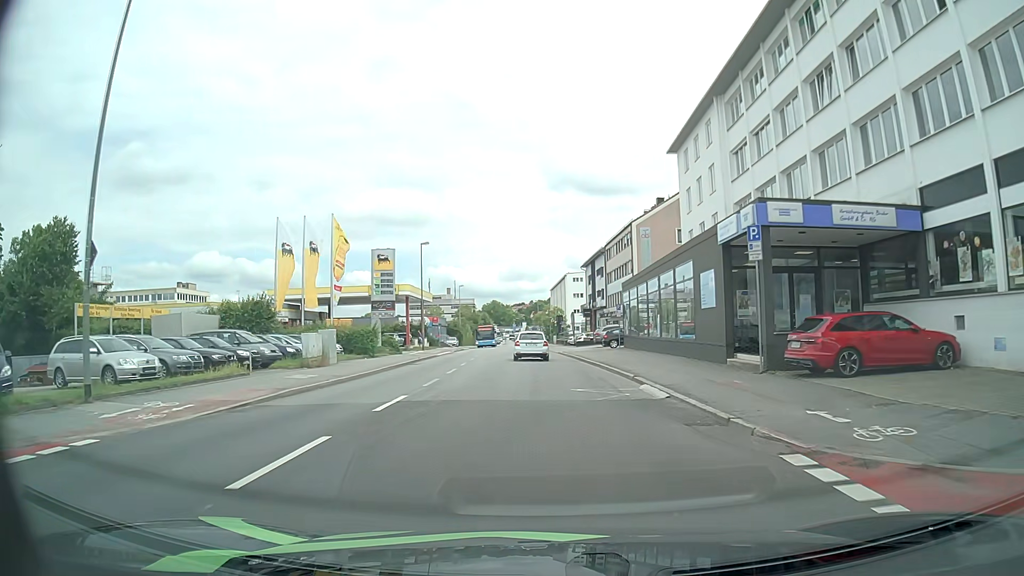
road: tertiary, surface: asphalt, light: Day
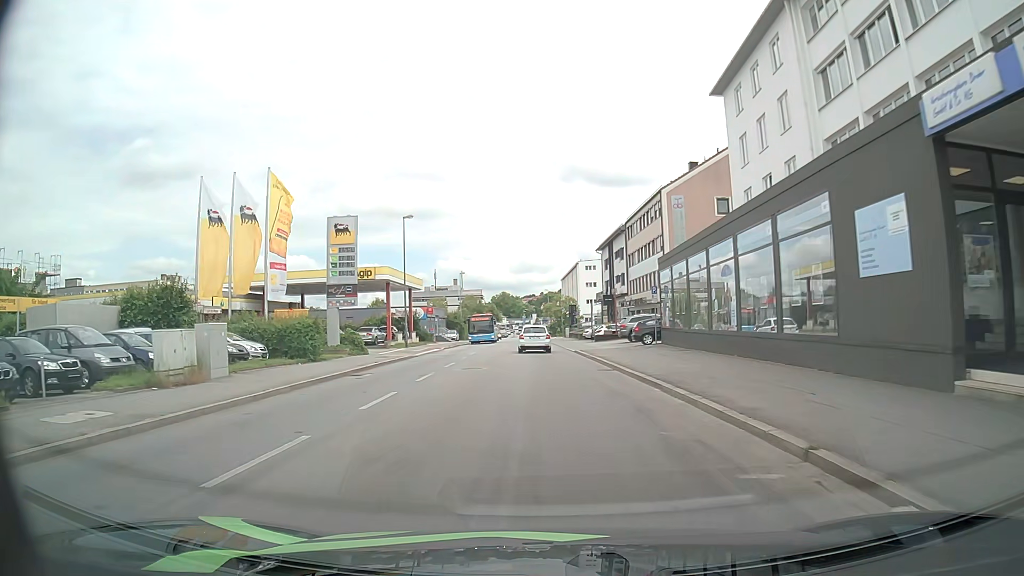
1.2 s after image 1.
(-0.1, +12.1) m; -1°
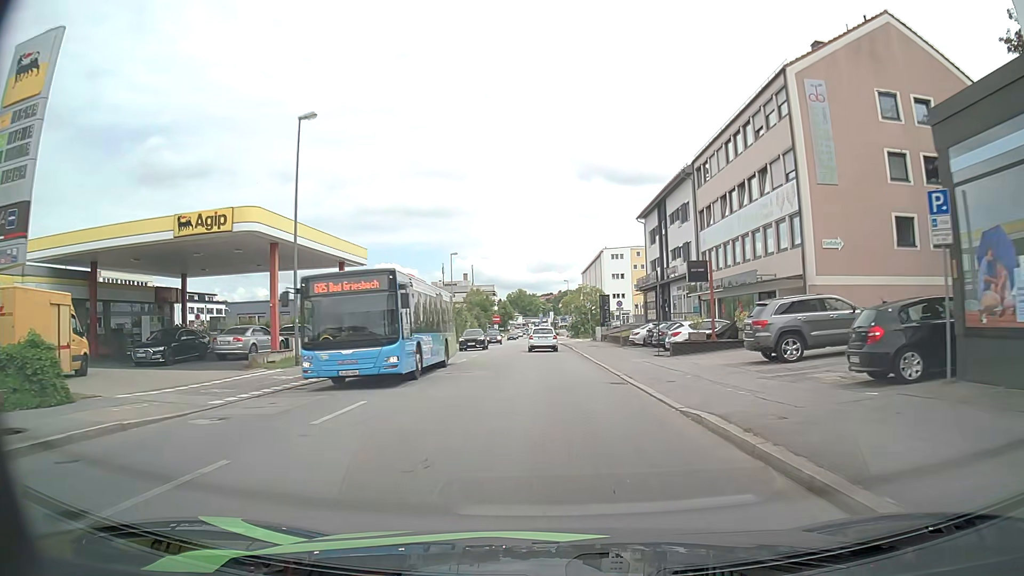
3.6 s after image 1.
(-0.3, +26.4) m; -1°
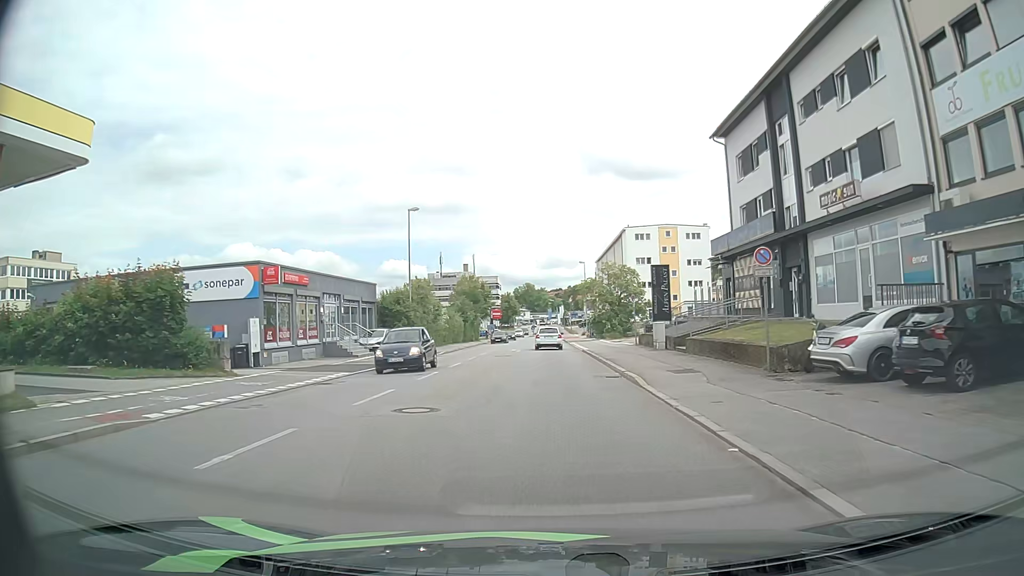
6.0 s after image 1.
(-0.4, +27.8) m; -1°
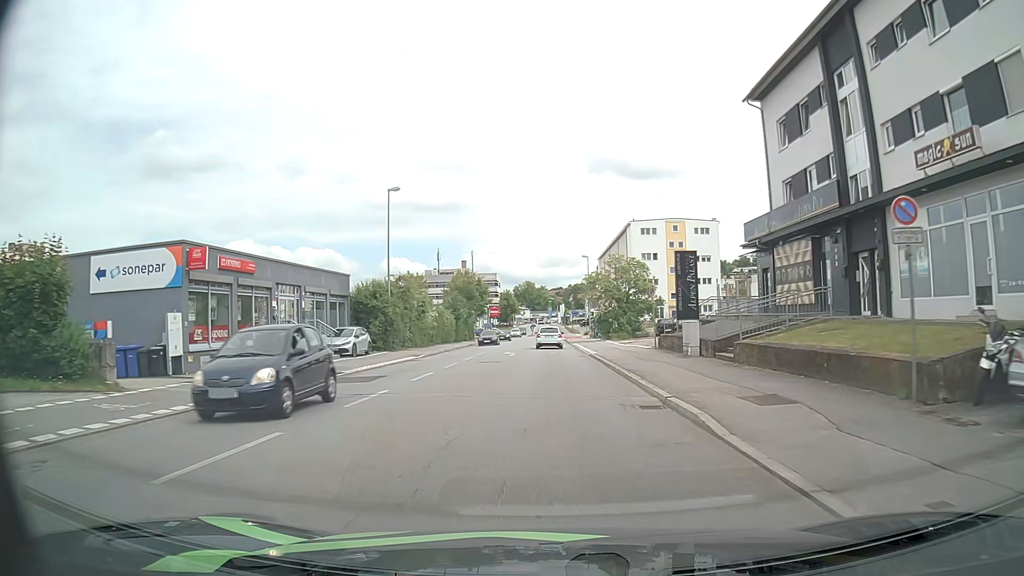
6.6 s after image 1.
(0.0, +6.7) m; 0°
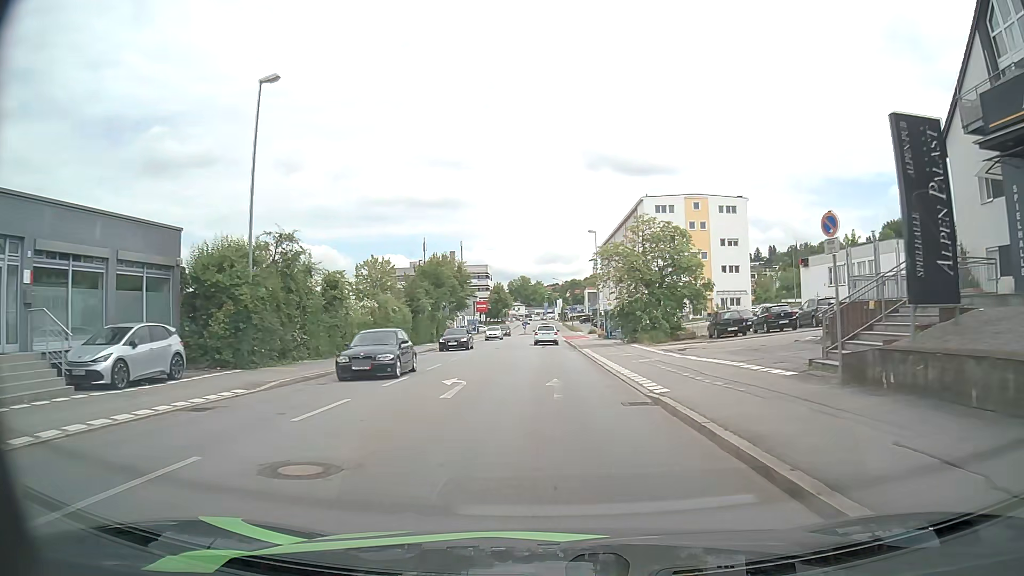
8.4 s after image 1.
(+0.1, +20.2) m; 0°
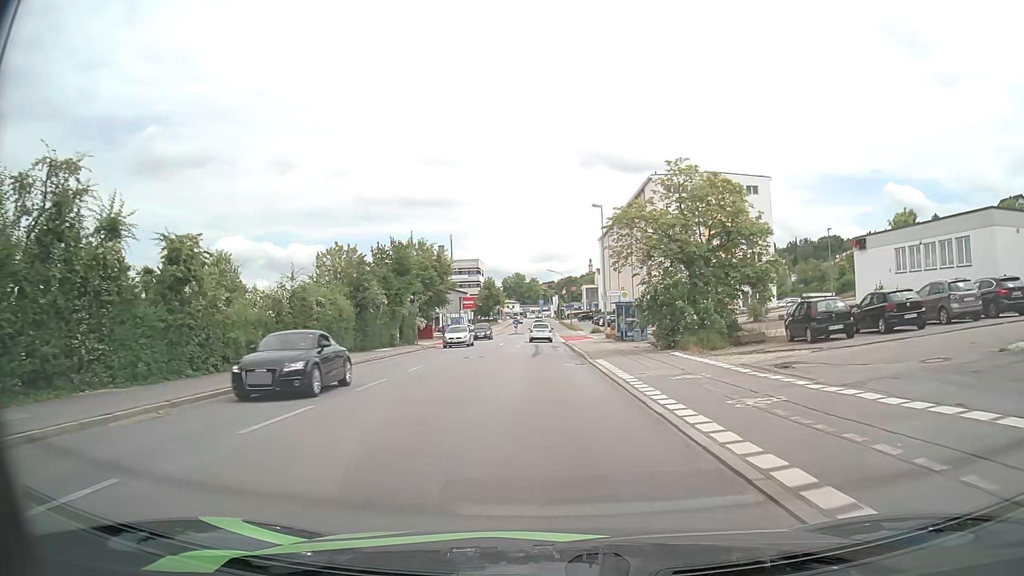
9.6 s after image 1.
(+0.1, +13.3) m; 0°
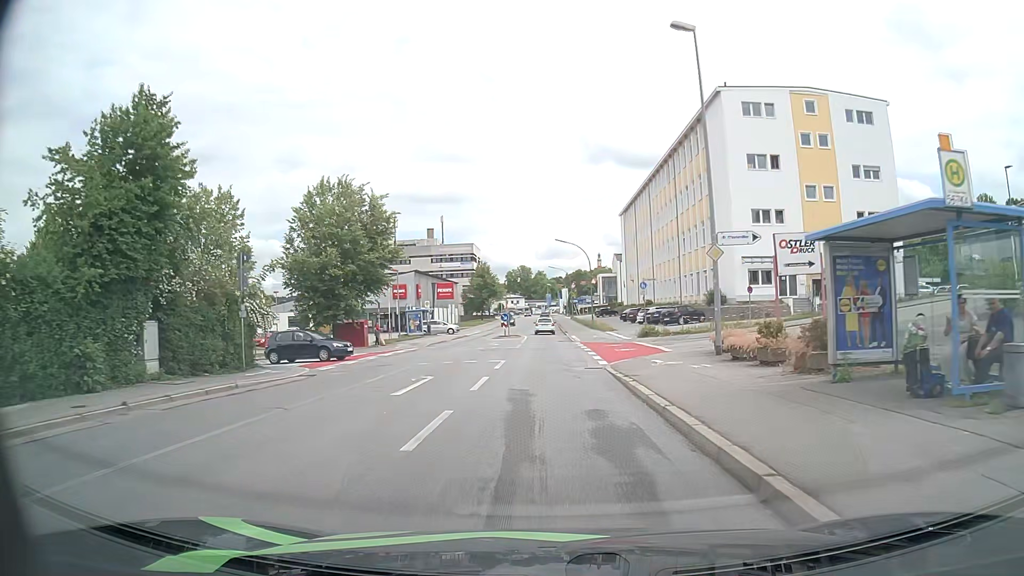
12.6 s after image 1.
(-0.2, +32.4) m; -1°
(0, +10) (0, +20) (0, +30) (0, +40) (0, +50) (0, +60) (0, +70) (0, +80) (0, +90) (0, +100) m
